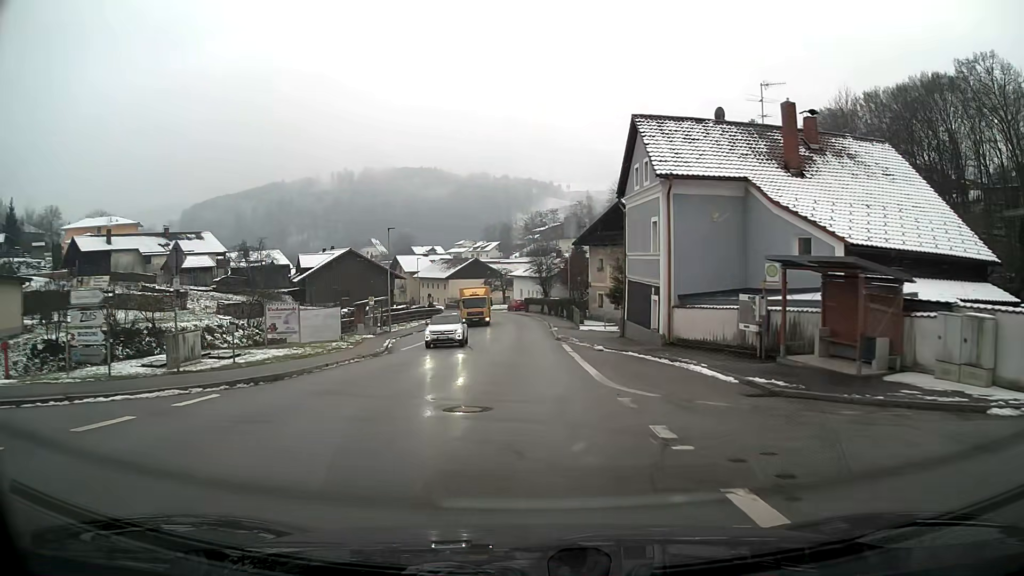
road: primary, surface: asphalt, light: Day
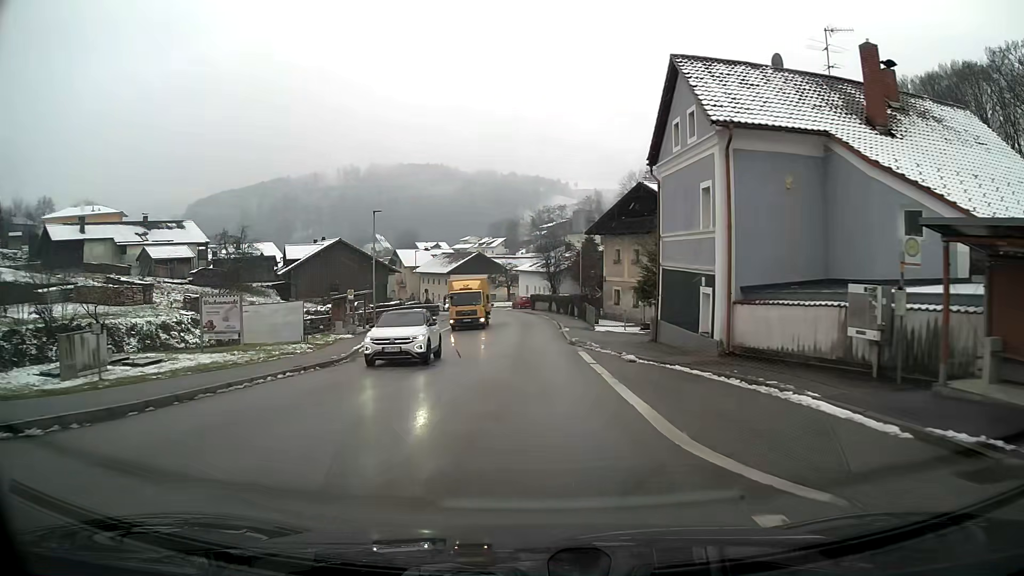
(0.0, +6.9) m; 0°
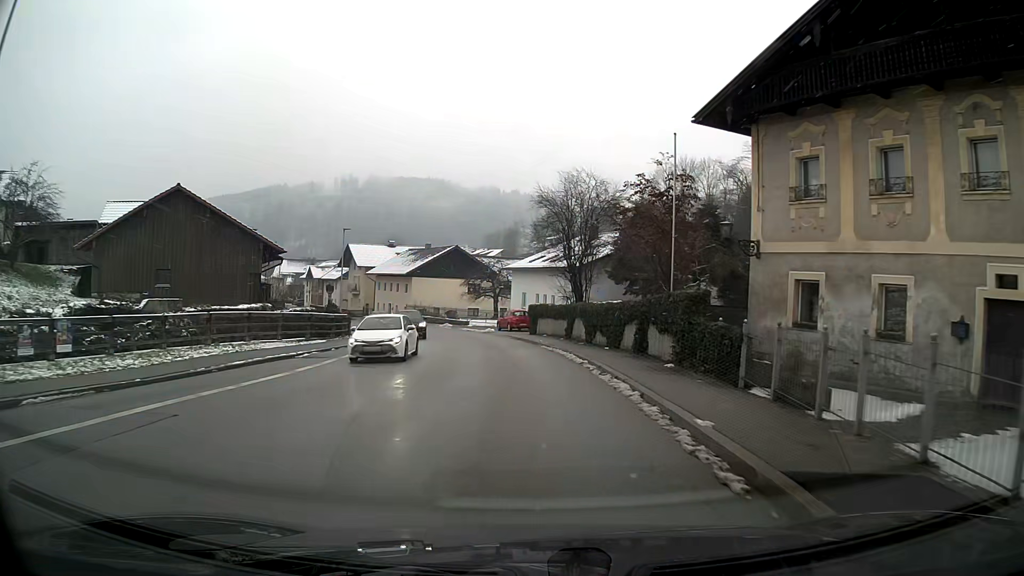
(-0.3, +34.9) m; 0°
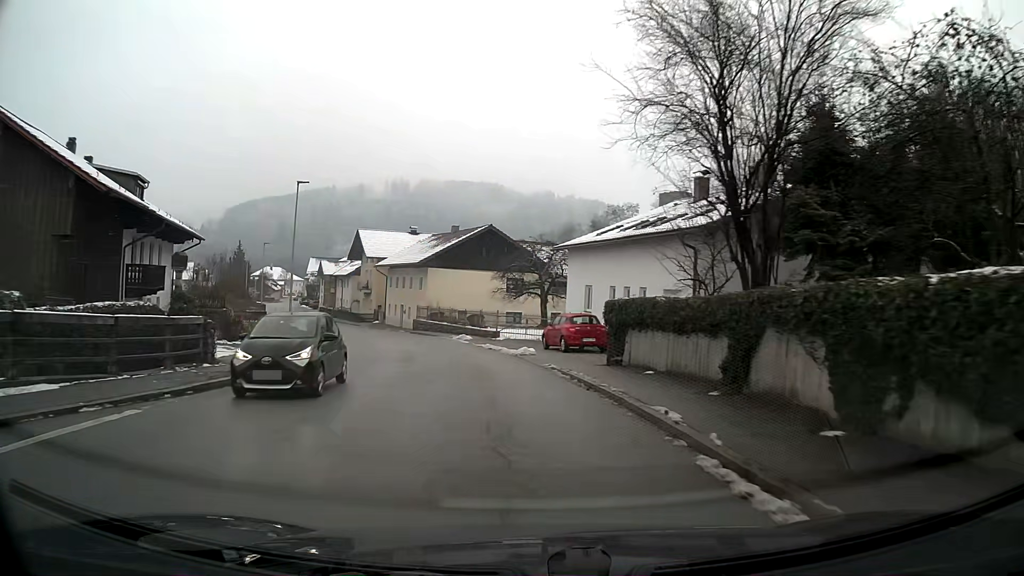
(-0.8, +21.2) m; -5°
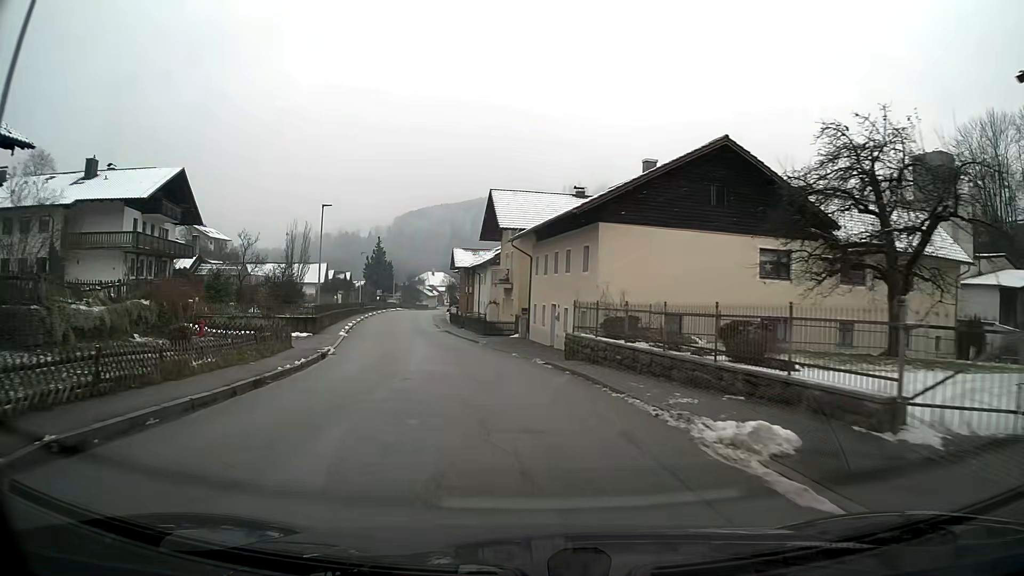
(-3.8, +28.0) m; -16°
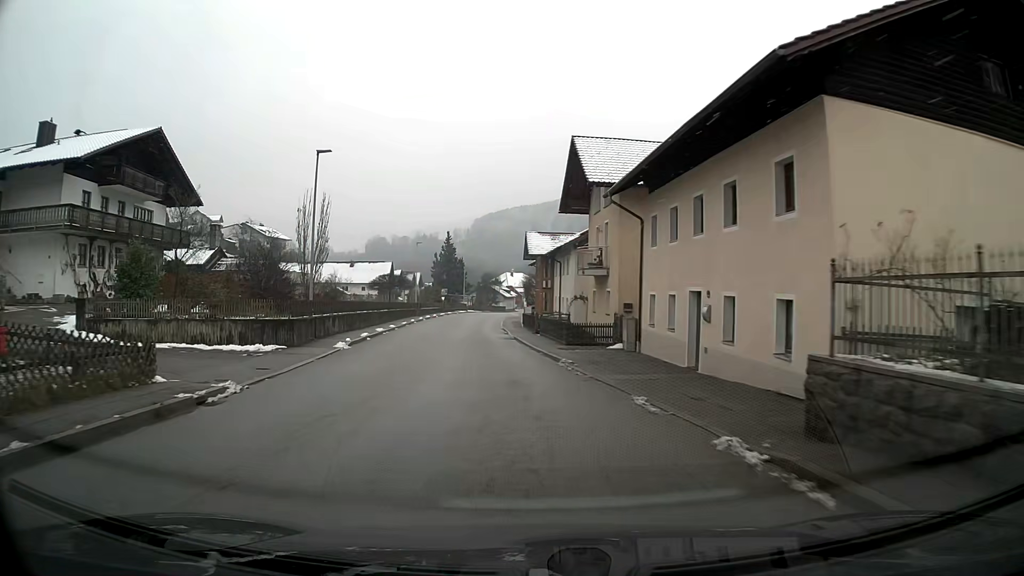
(-0.8, +14.6) m; -6°
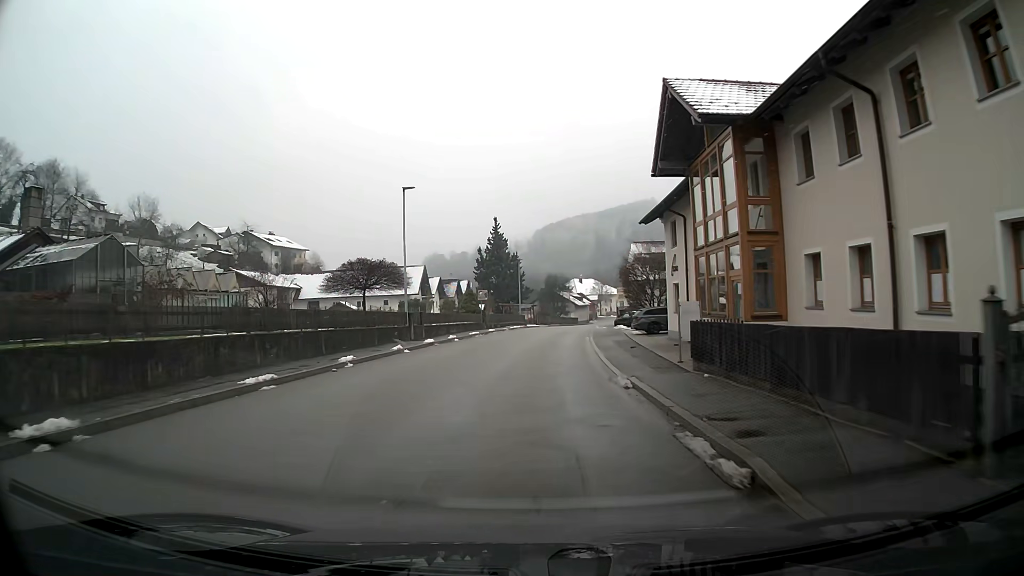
(-2.3, +37.0) m; -5°
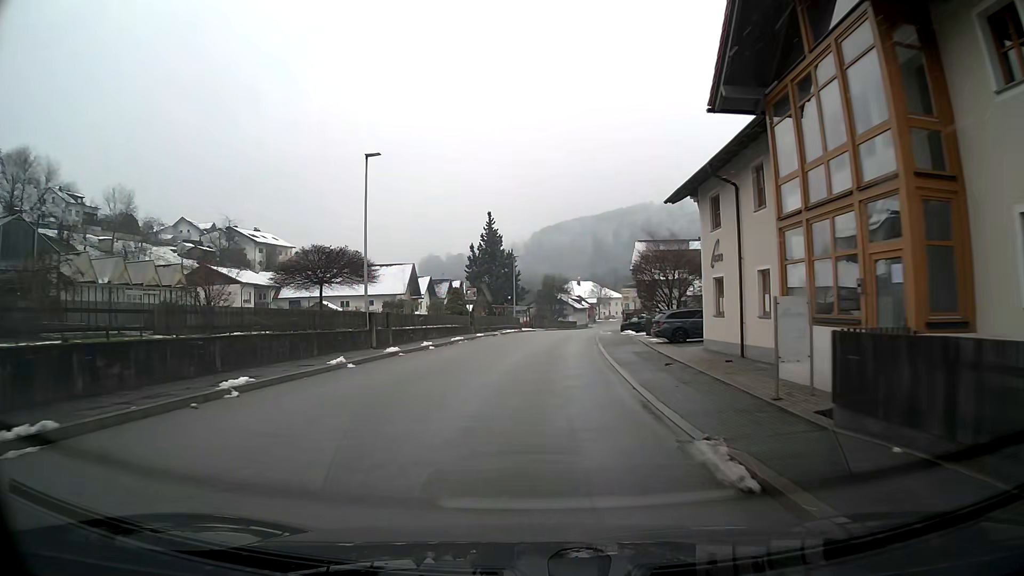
(0.0, +7.3) m; 0°
